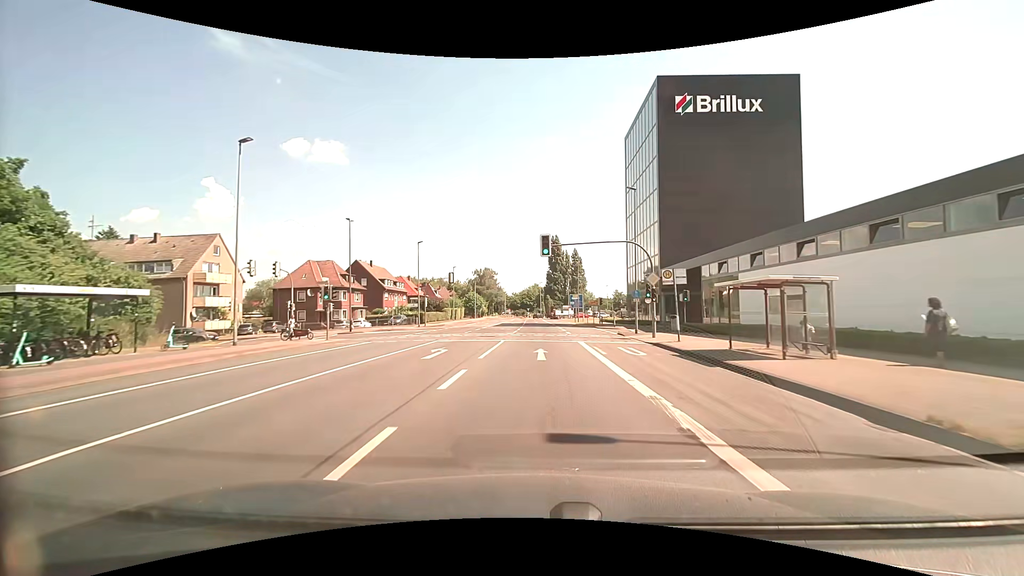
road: secondary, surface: asphalt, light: Day
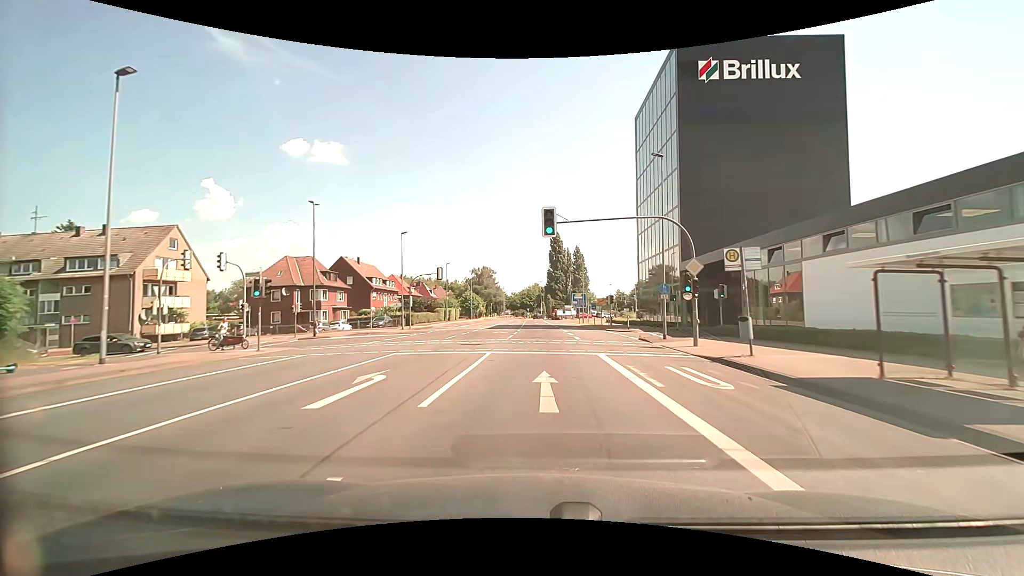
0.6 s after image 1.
(0.0, +7.7) m; 0°
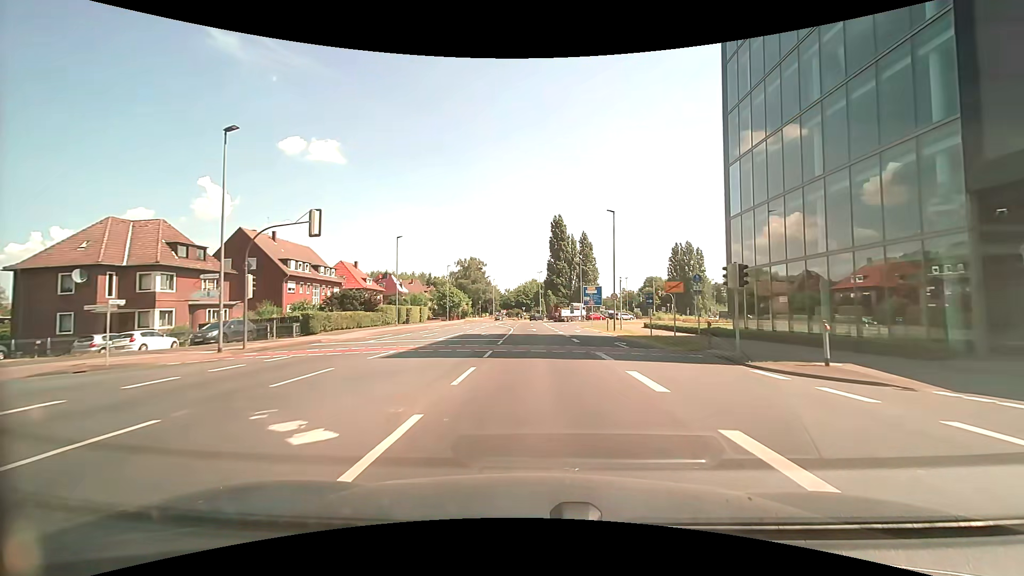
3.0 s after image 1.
(+0.1, +30.6) m; 0°
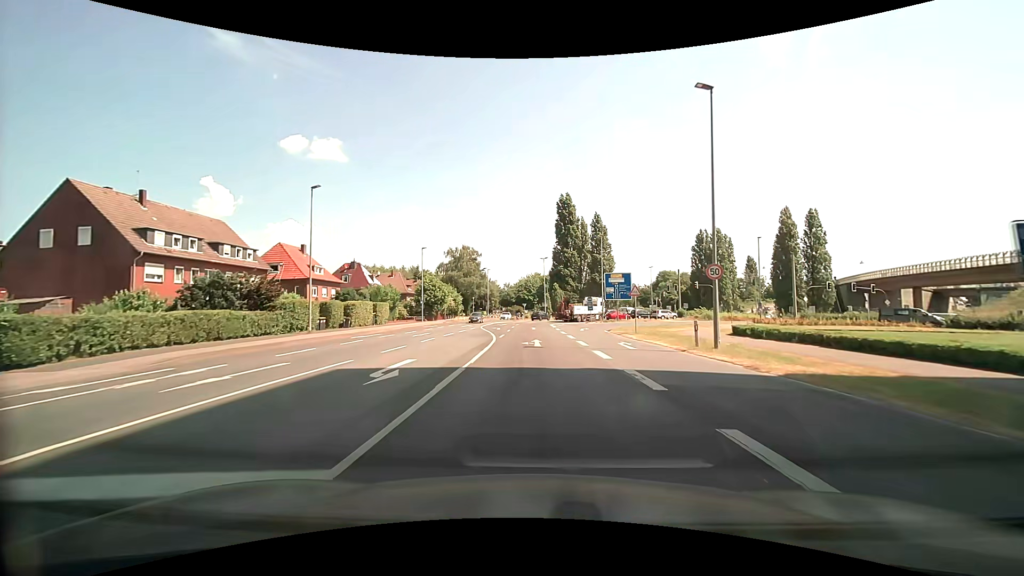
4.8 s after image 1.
(-0.1, +23.0) m; -1°
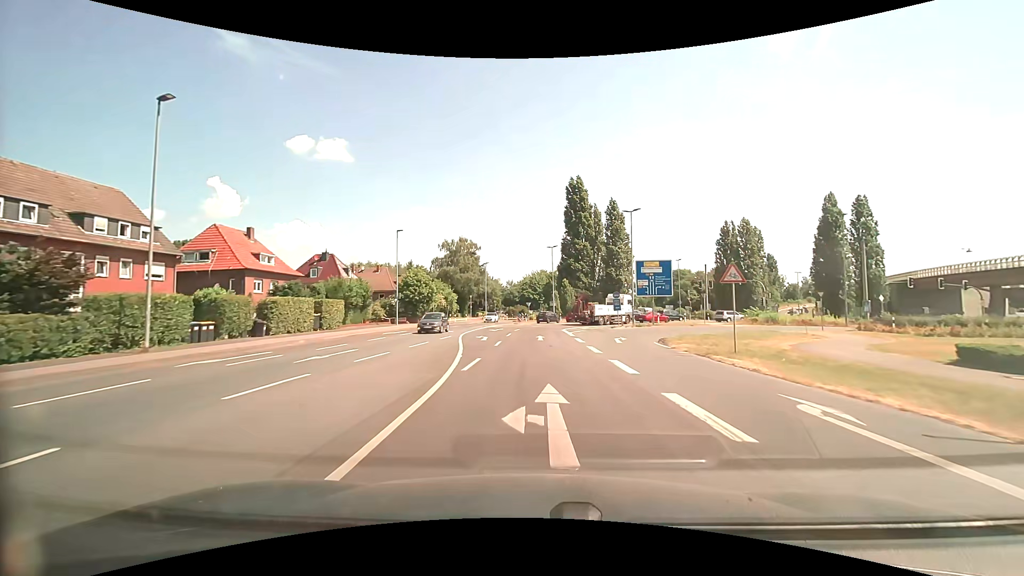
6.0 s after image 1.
(0.0, +15.3) m; 0°
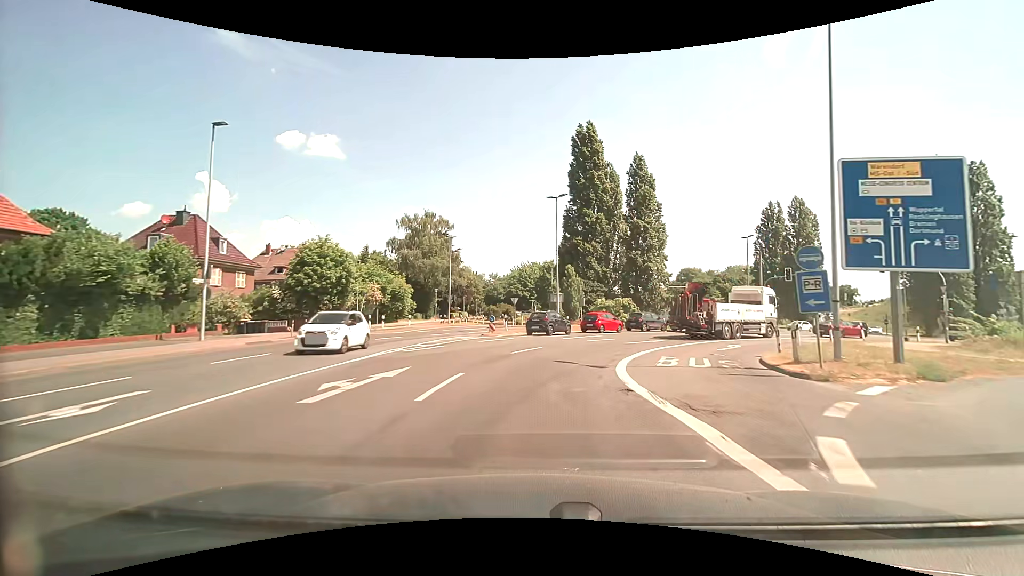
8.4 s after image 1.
(0.0, +30.6) m; 0°
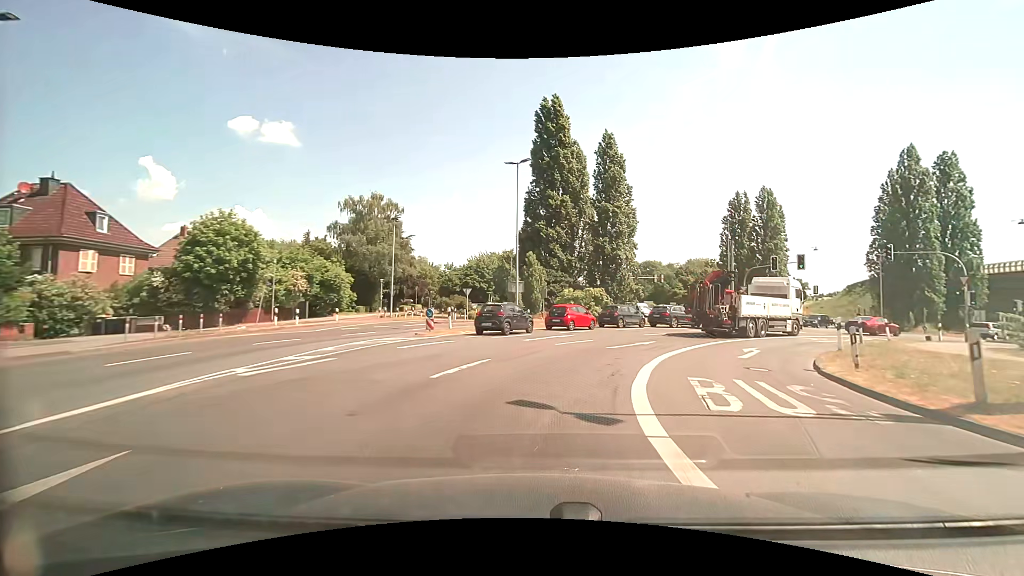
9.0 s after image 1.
(+0.3, +7.3) m; +5°
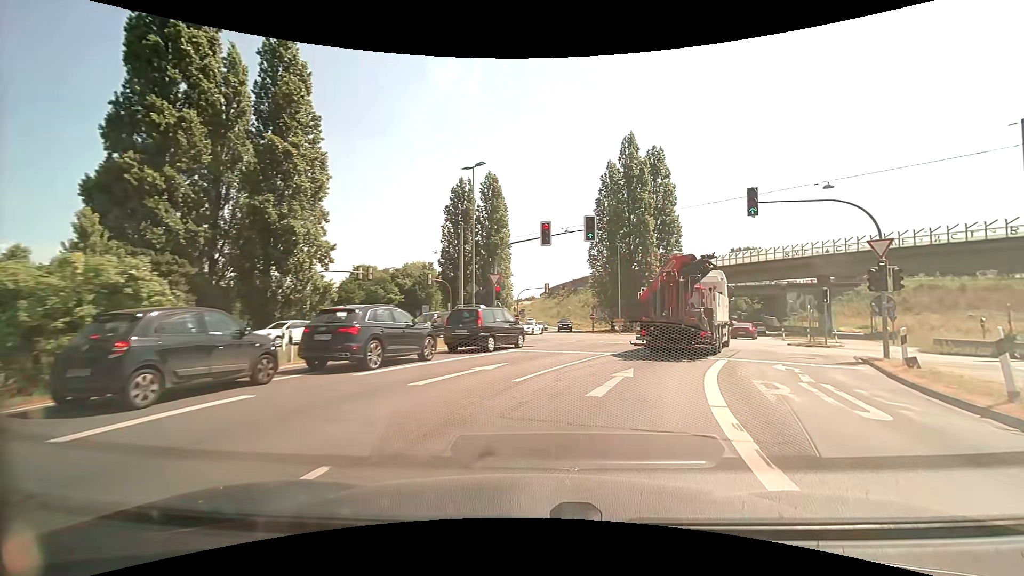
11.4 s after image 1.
(+5.9, +23.3) m; +31°
(+1, +10) (+5, +19) (+9, +28) (+13, +37) (+18, +46) (+22, +55) (+27, +64) (+31, +73) (+35, +83) (+38, +92) m
